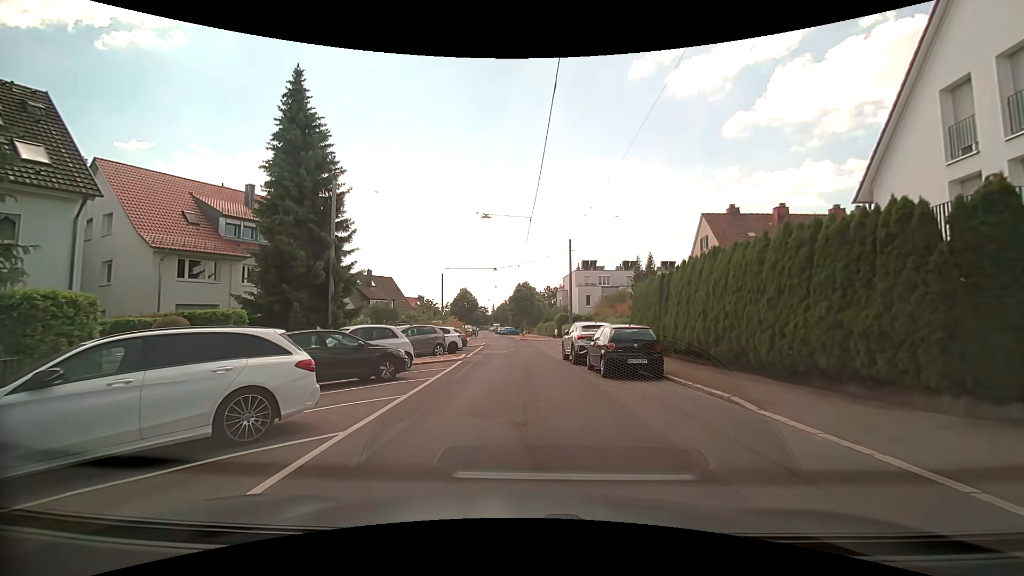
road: residential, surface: asphalt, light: Day
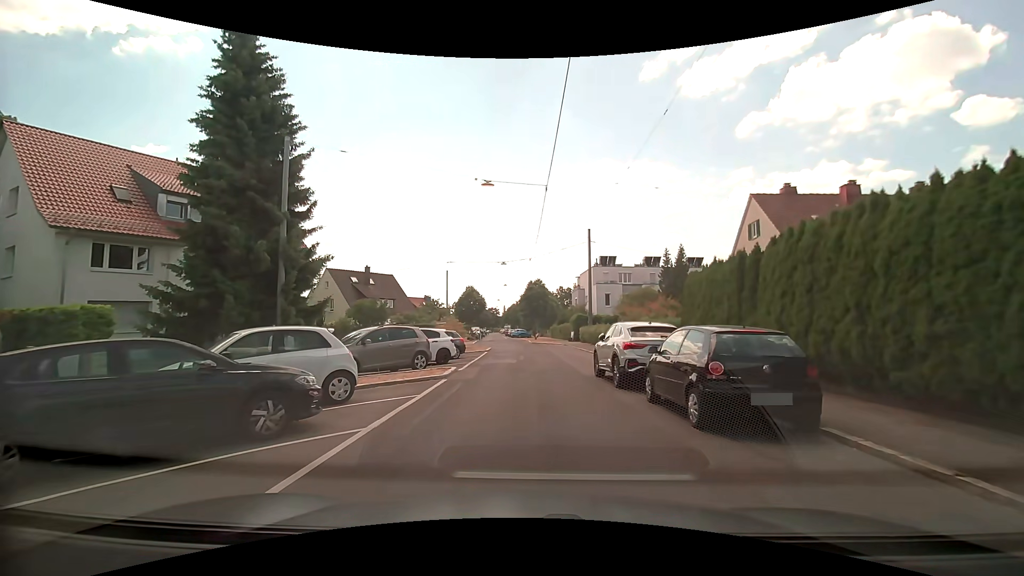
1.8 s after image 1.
(0.0, +6.6) m; -2°
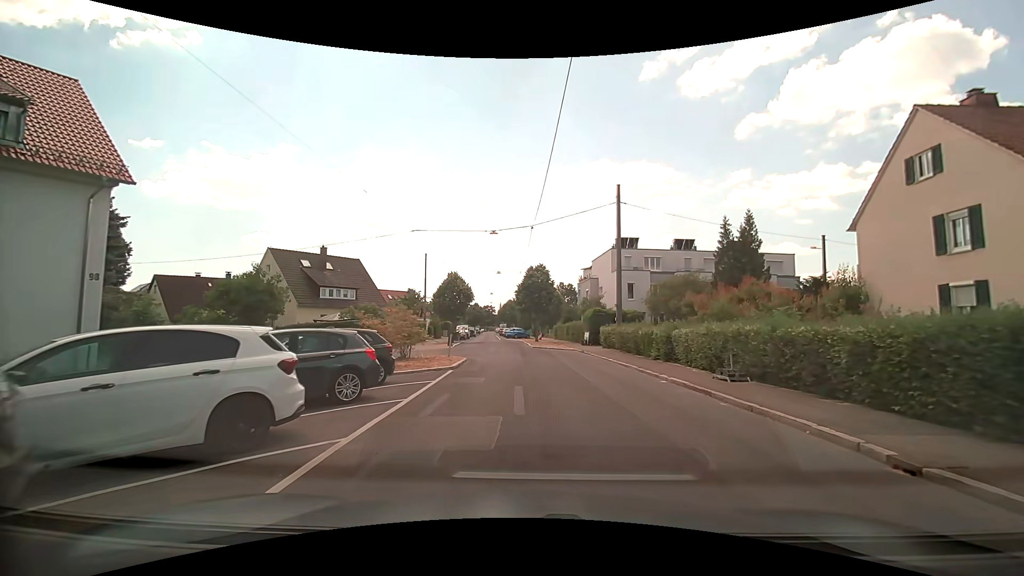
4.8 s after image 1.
(-0.1, +14.6) m; 0°
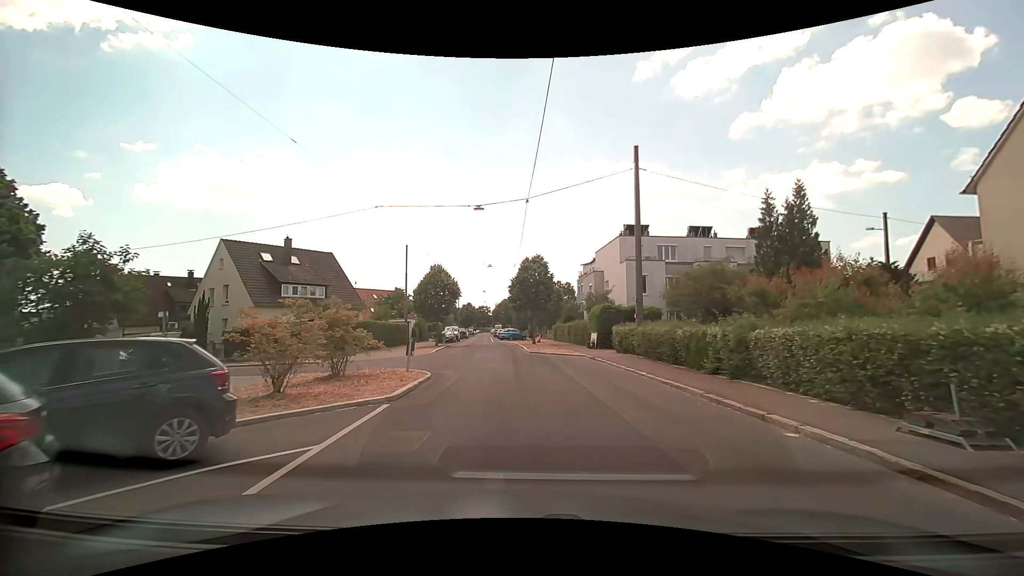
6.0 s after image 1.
(+0.1, +6.9) m; +1°
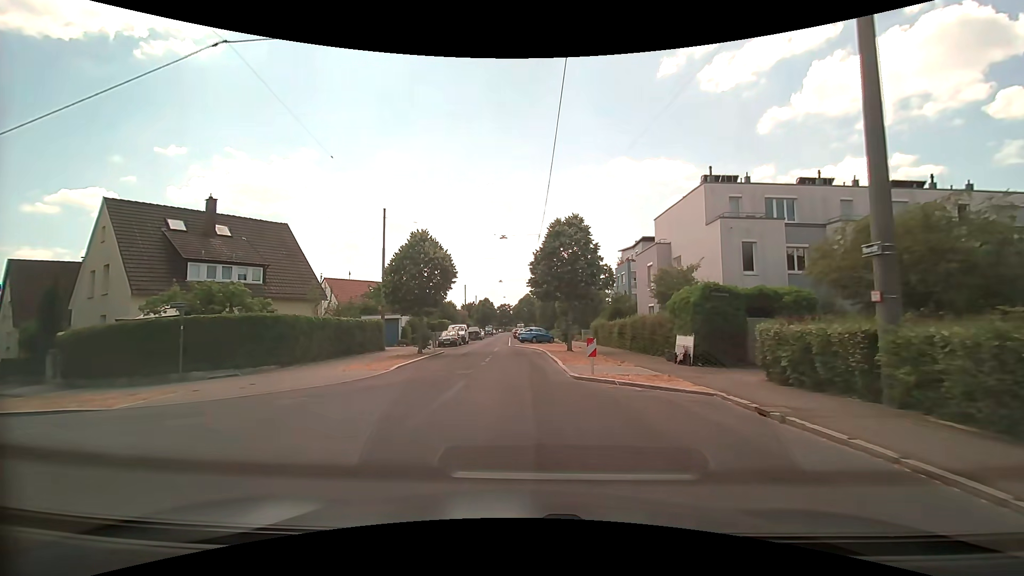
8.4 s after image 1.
(-0.4, +15.4) m; -3°
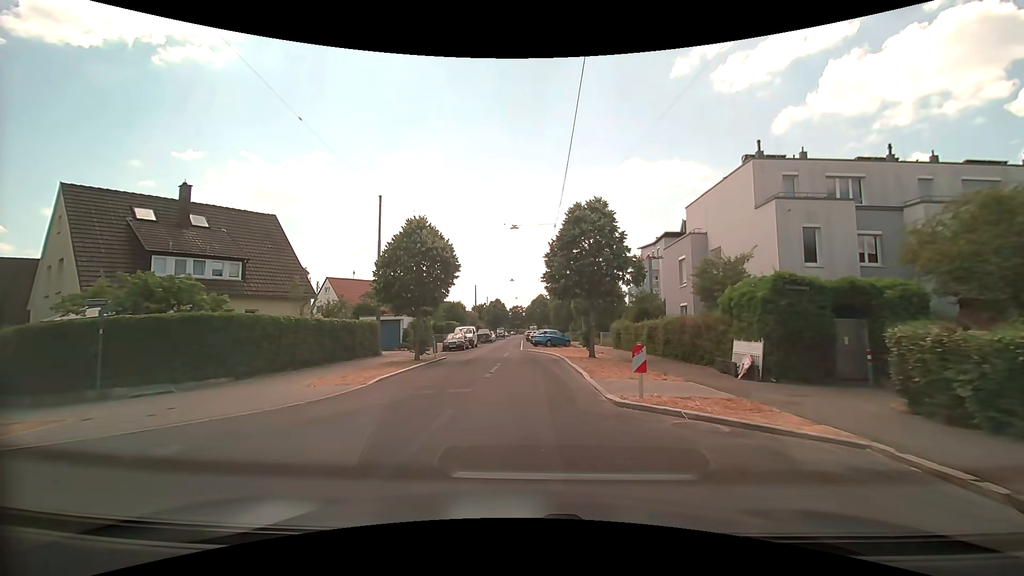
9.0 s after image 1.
(0.0, +4.1) m; -1°
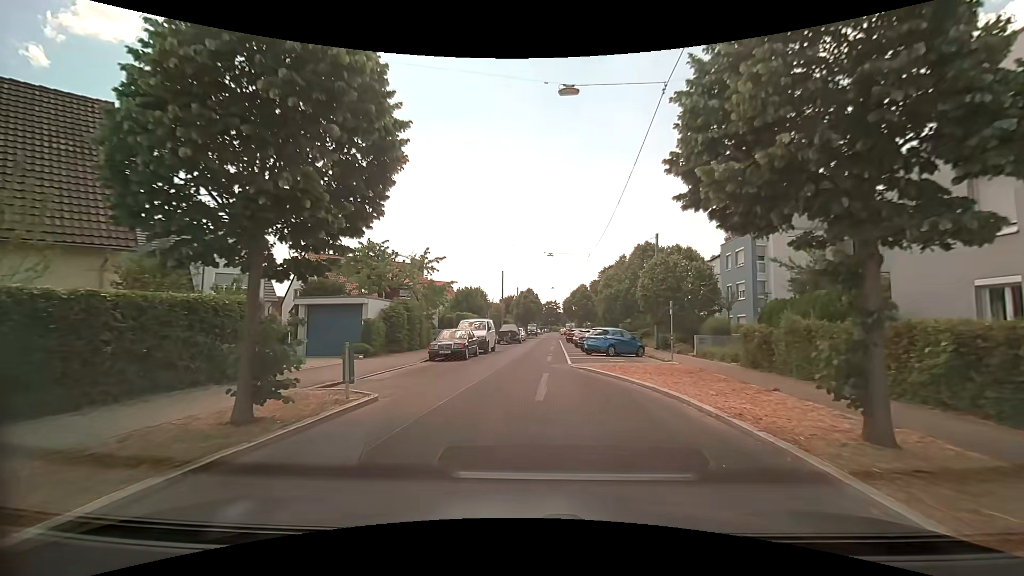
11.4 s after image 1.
(-0.8, +17.5) m; -4°
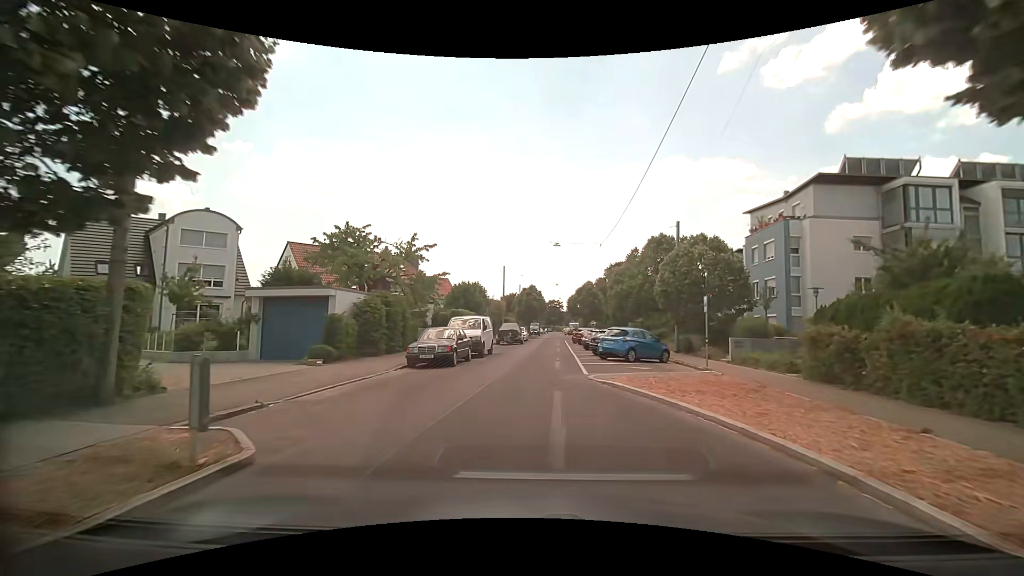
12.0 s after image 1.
(0.0, +4.6) m; 0°
(0, +10) (0, +20) (+1, +30) (+2, +40) (+2, +50) (+4, +60) (+5, +70) (+6, +80) (+5, +90) (+5, +100) m
